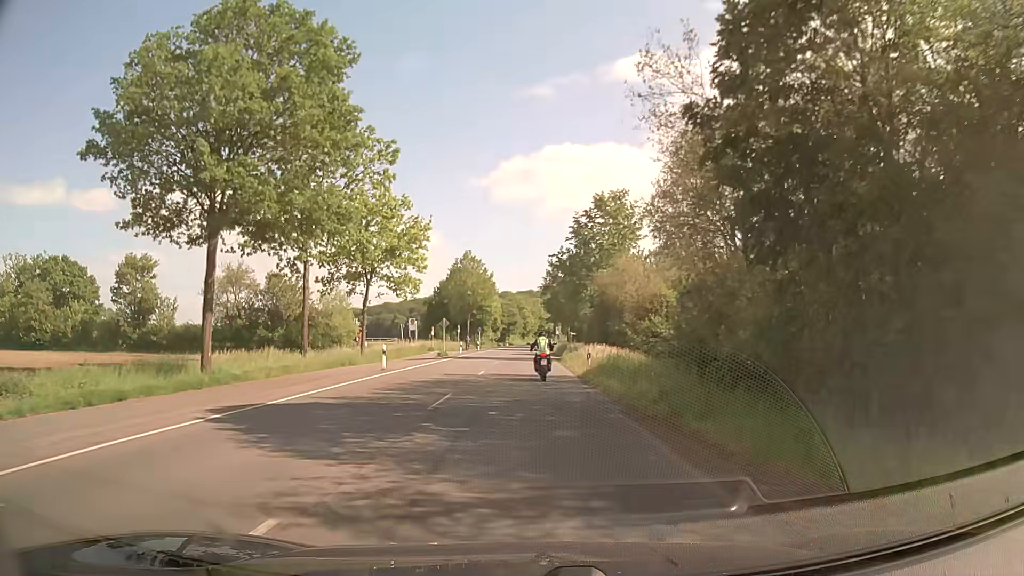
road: secondary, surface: asphalt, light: Day
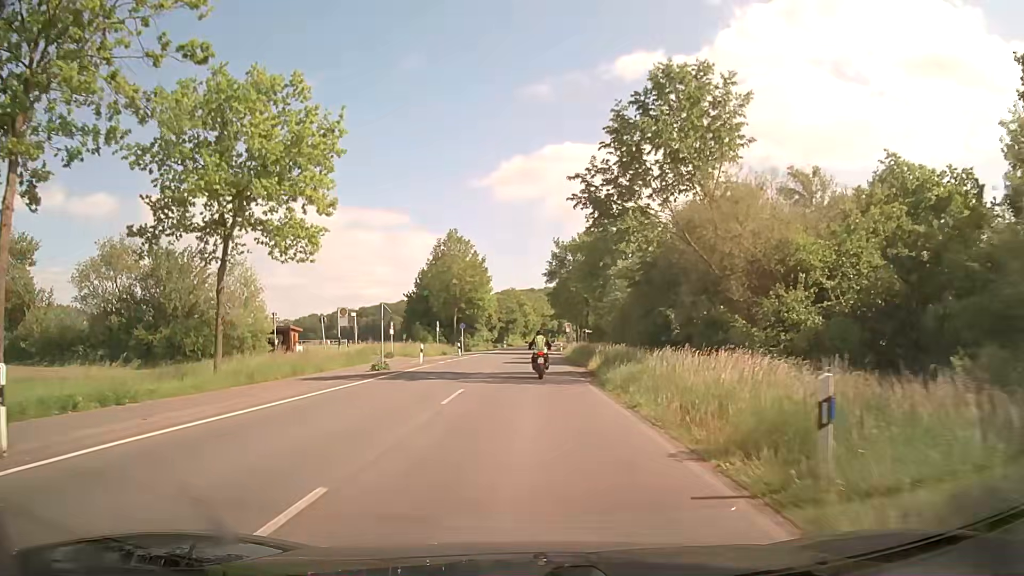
(-0.1, +23.1) m; 0°
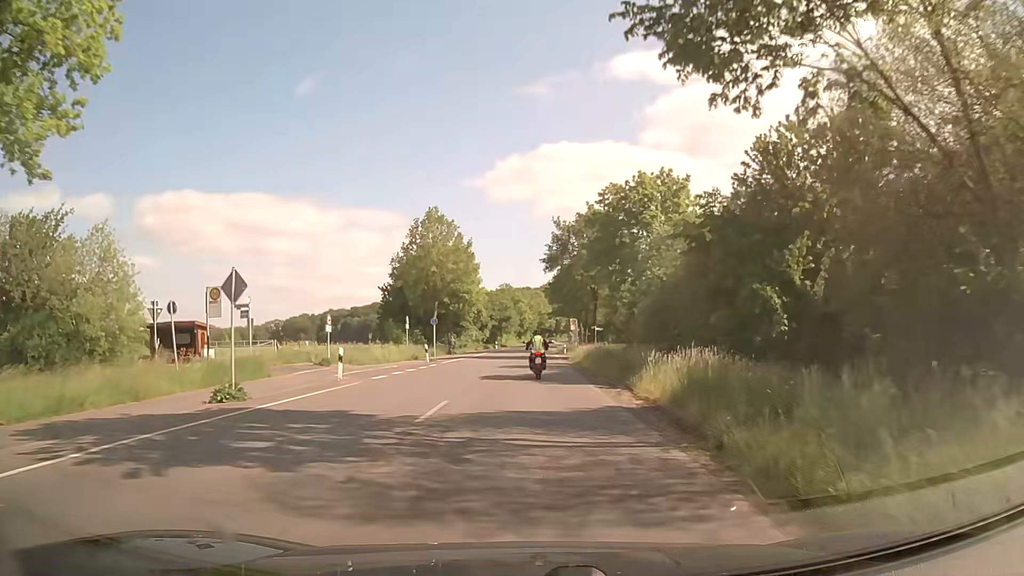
(+0.1, +15.6) m; 0°
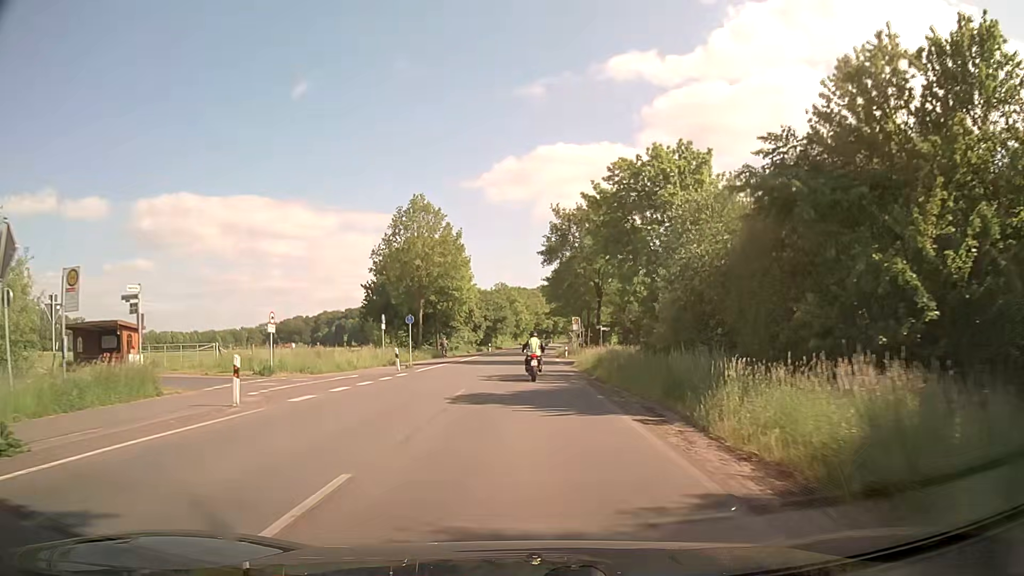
(0.0, +7.9) m; +1°
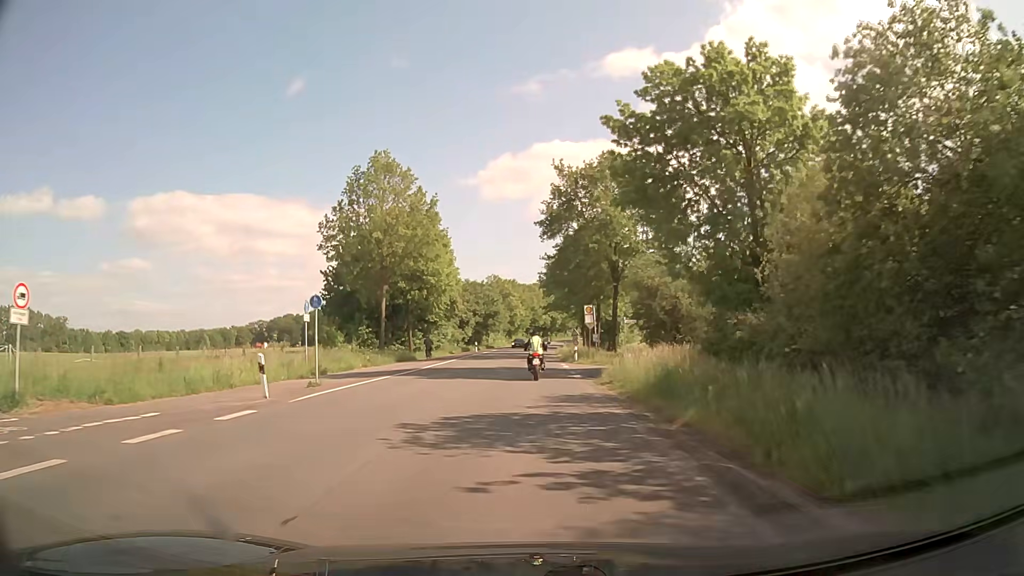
(0.0, +15.8) m; 0°
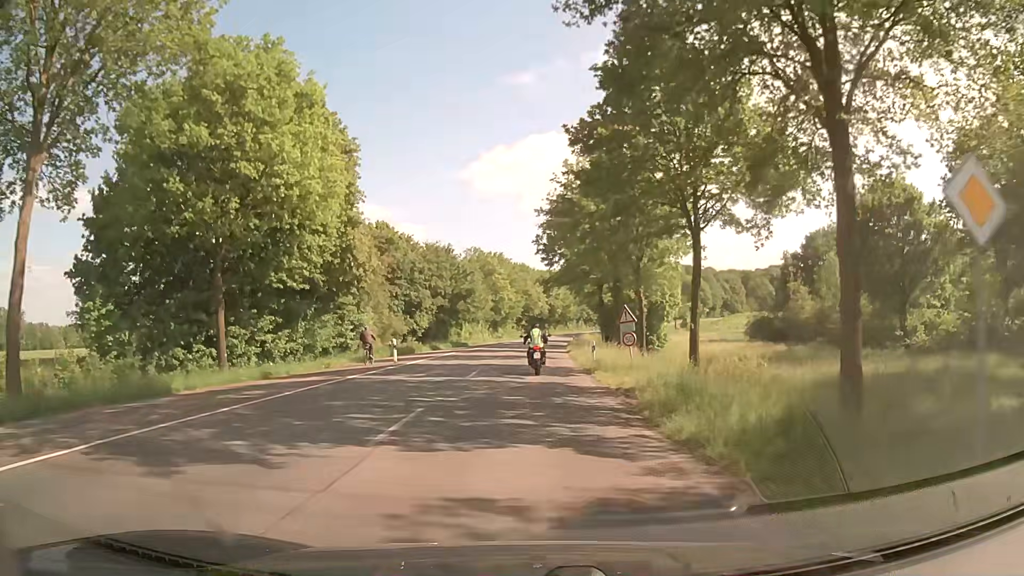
(+0.2, +39.5) m; 0°
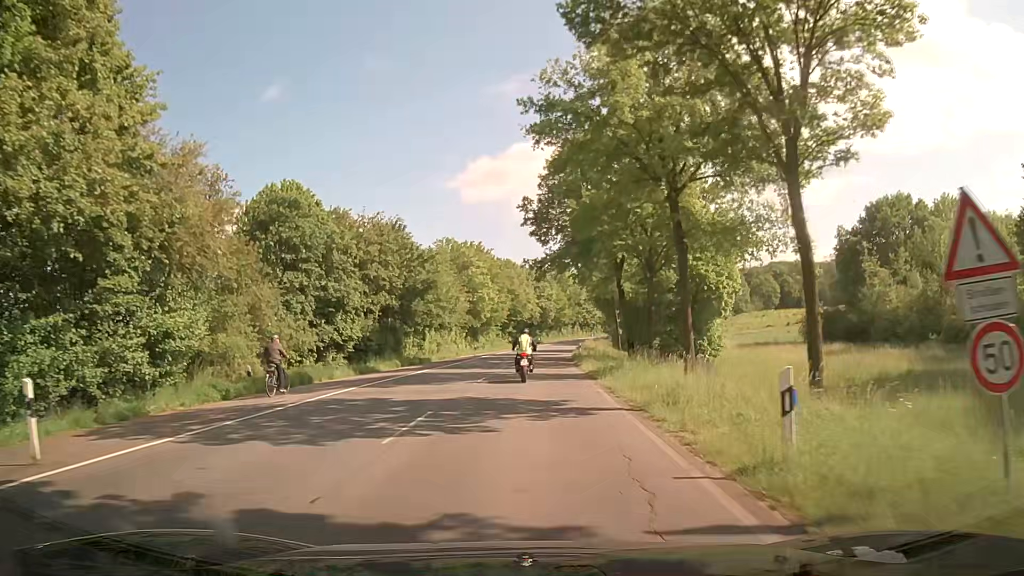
(+0.2, +23.3) m; +1°
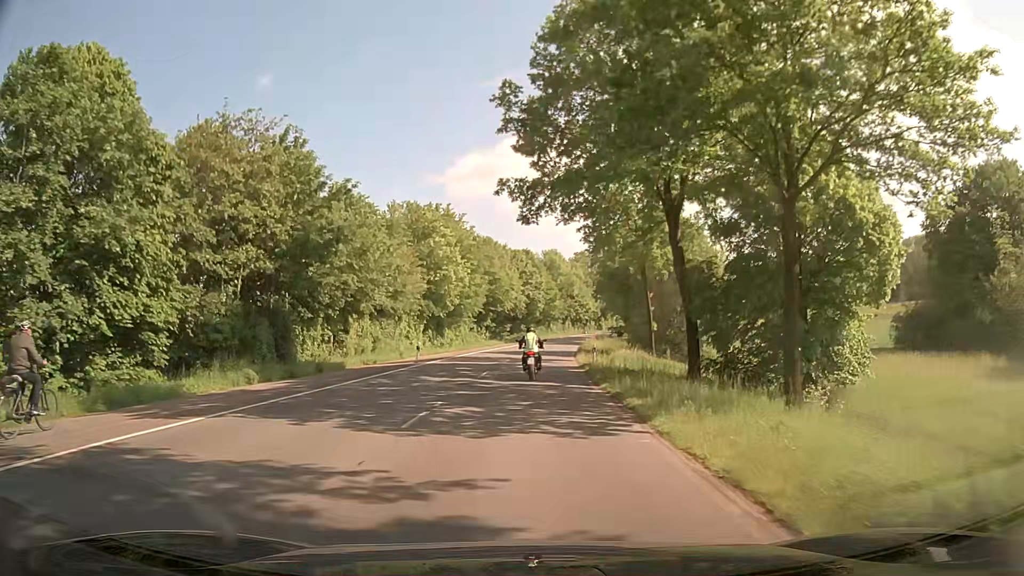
(+0.1, +22.8) m; +1°
(0, +10) (0, +20) (0, +30) (+1, +40) (+2, +50) (+2, +60) (+4, +70) (+5, +80) (+7, +90) (+9, +99) m
